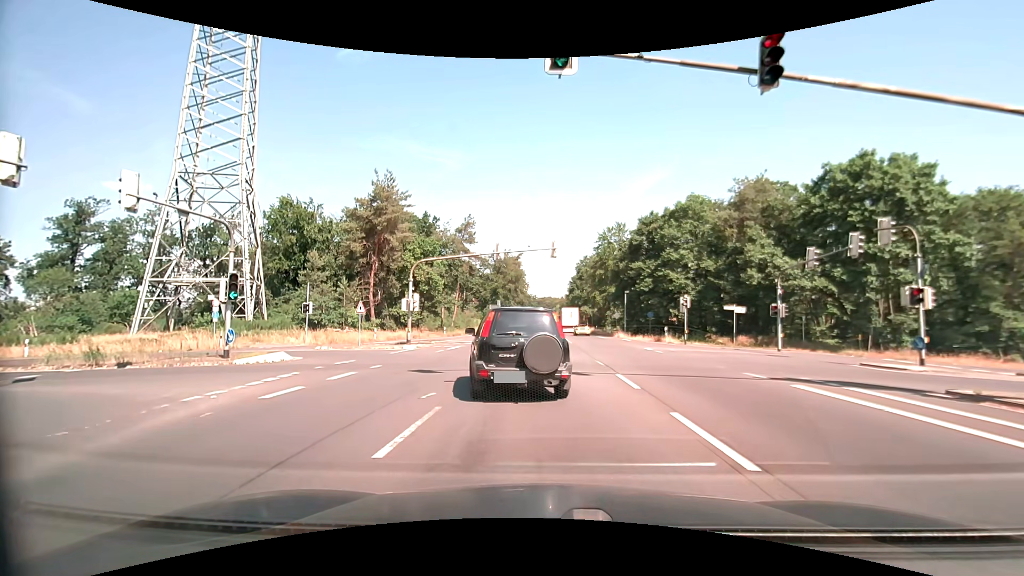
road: primary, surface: asphalt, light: Day
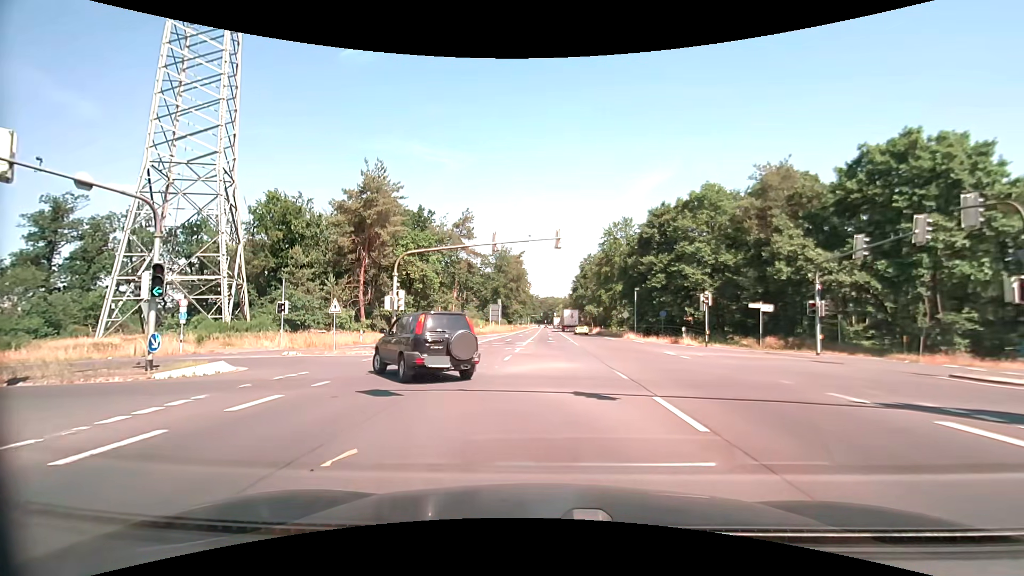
(0.0, +4.5) m; 0°
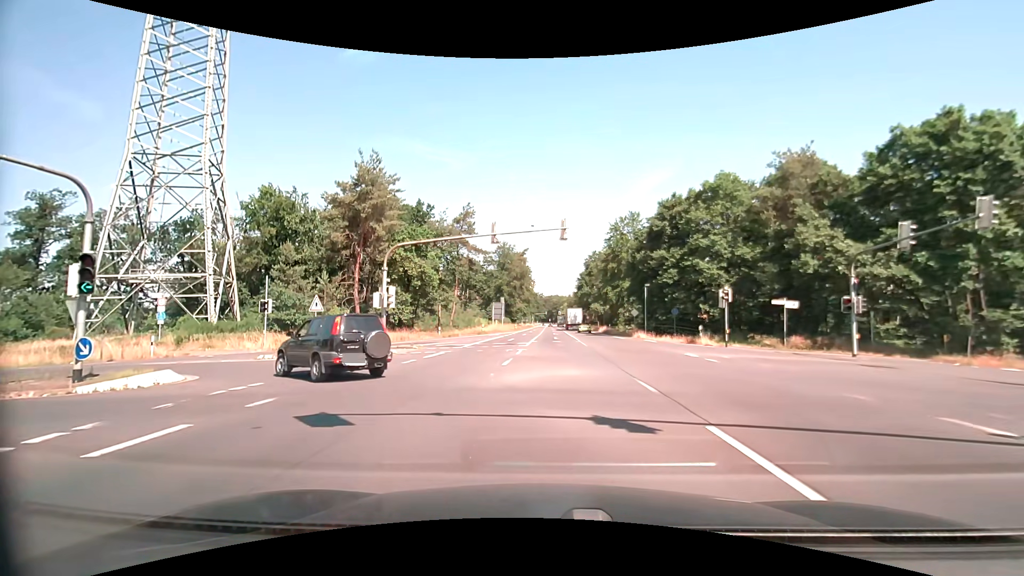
(0.0, +2.9) m; 0°
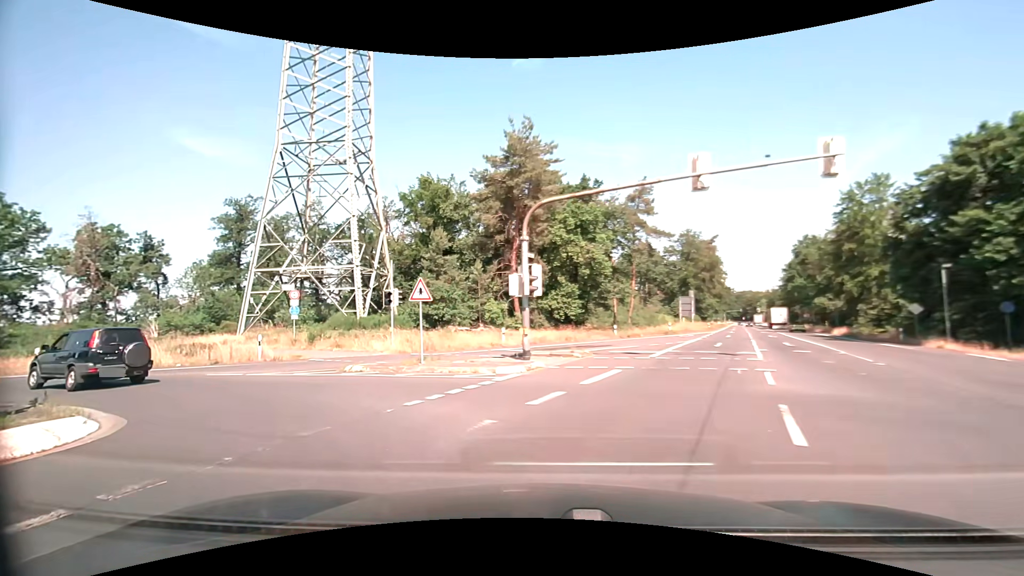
(-1.4, +10.2) m; -20°
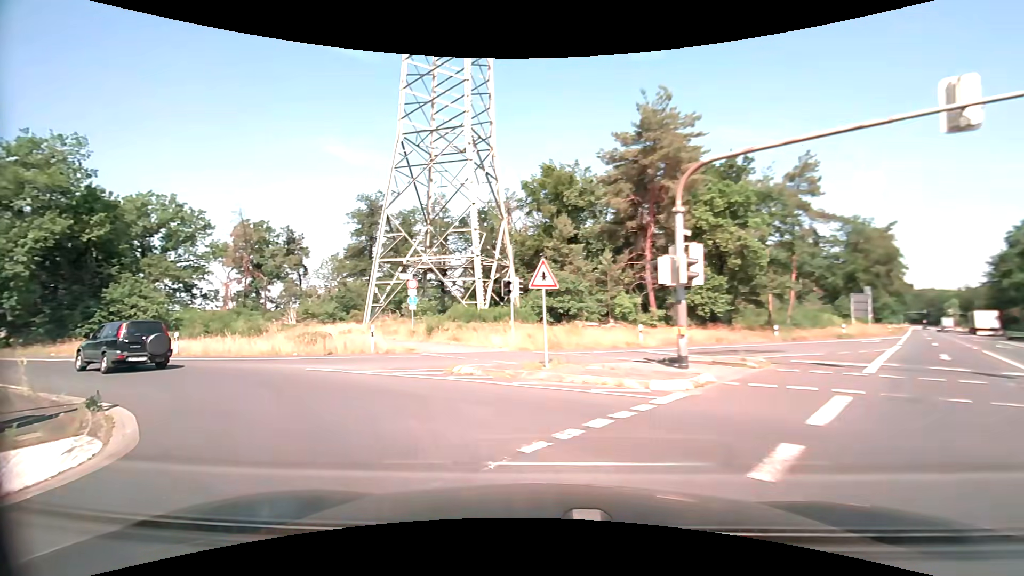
(-0.5, +3.7) m; -14°
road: secondary
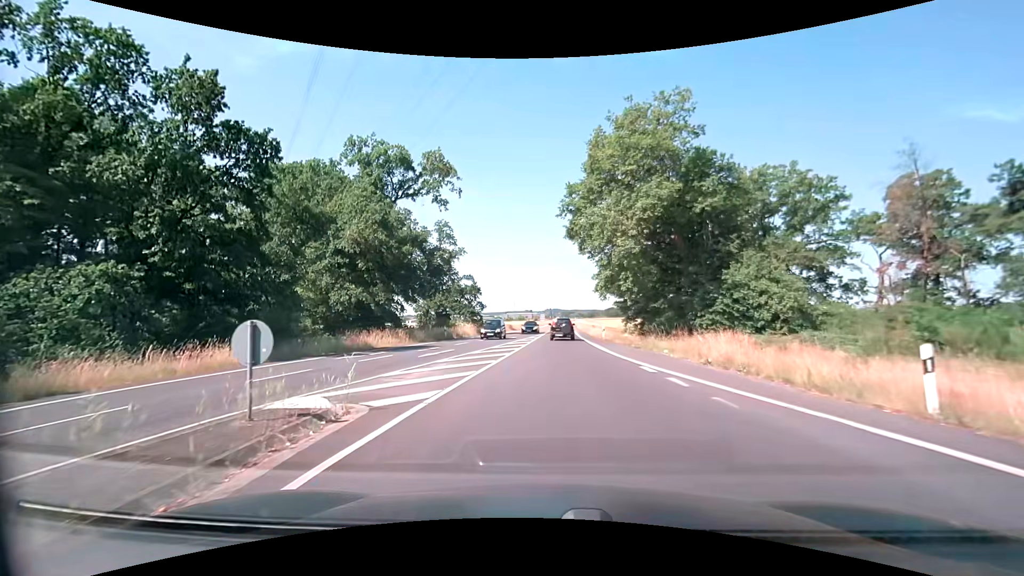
(-12.1, +15.5) m; -64°
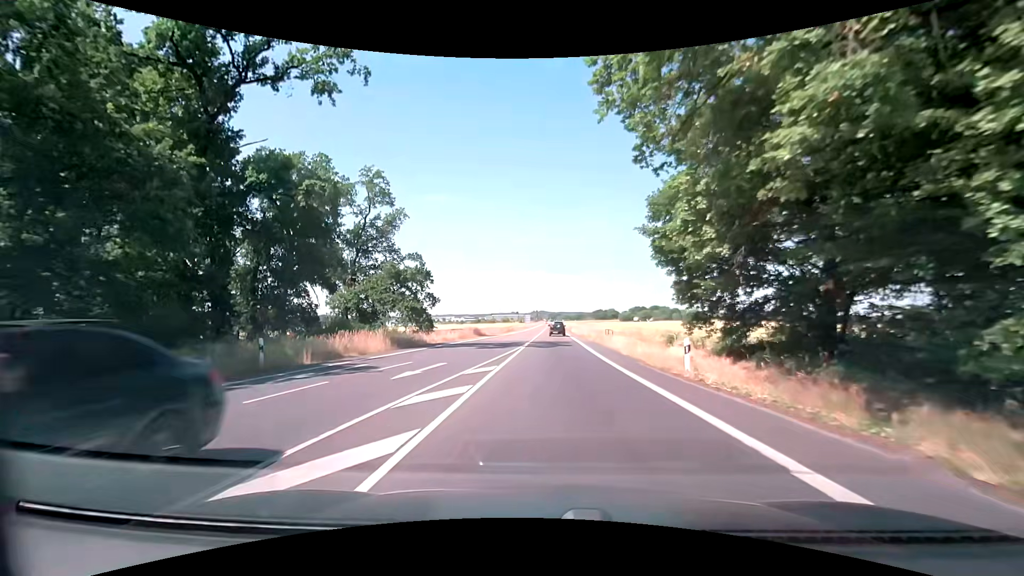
(+0.5, +28.5) m; +2°
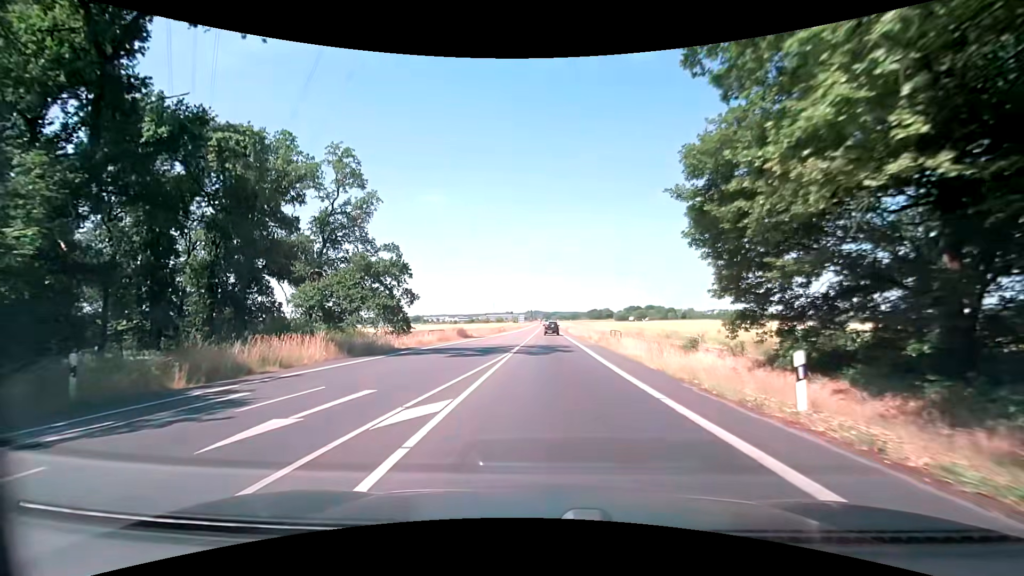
(0.0, +6.9) m; +1°
(0, +10) (0, +20) (0, +30) (0, +40) (0, +50) (0, +60) (0, +70) (-1, +80) (-1, +90) (-1, +100) m
